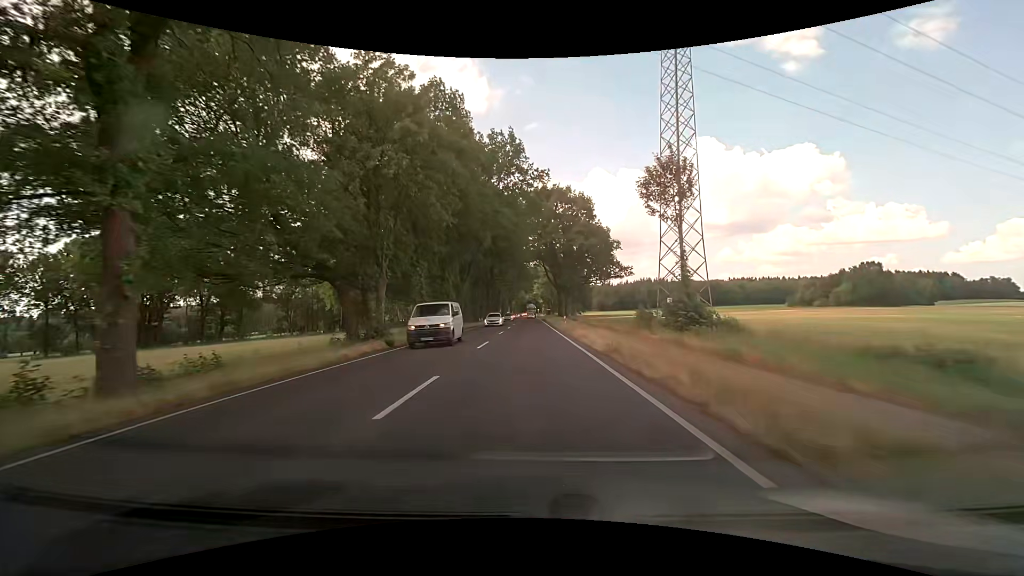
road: primary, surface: asphalt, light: Day
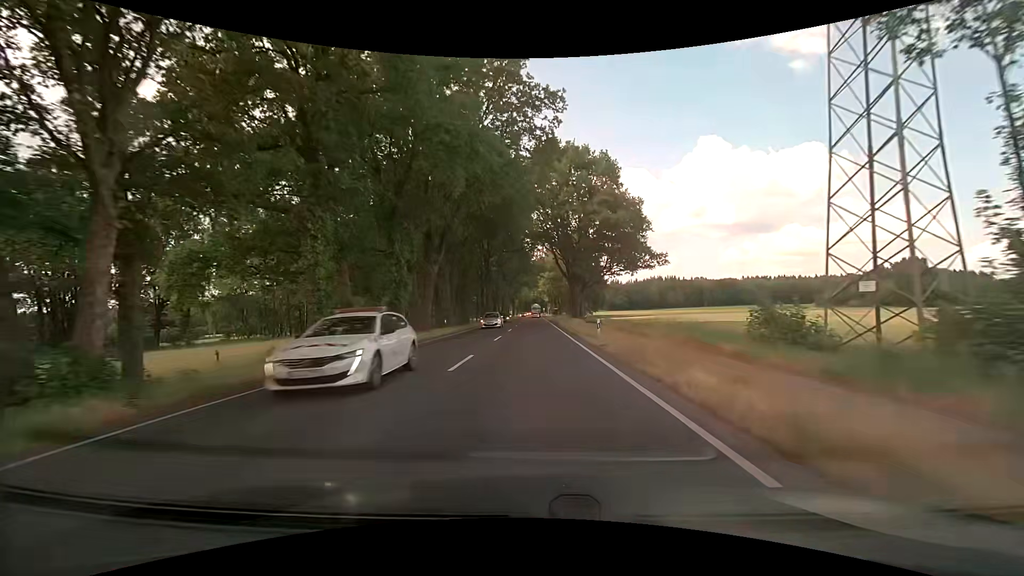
(-0.1, +19.6) m; -1°
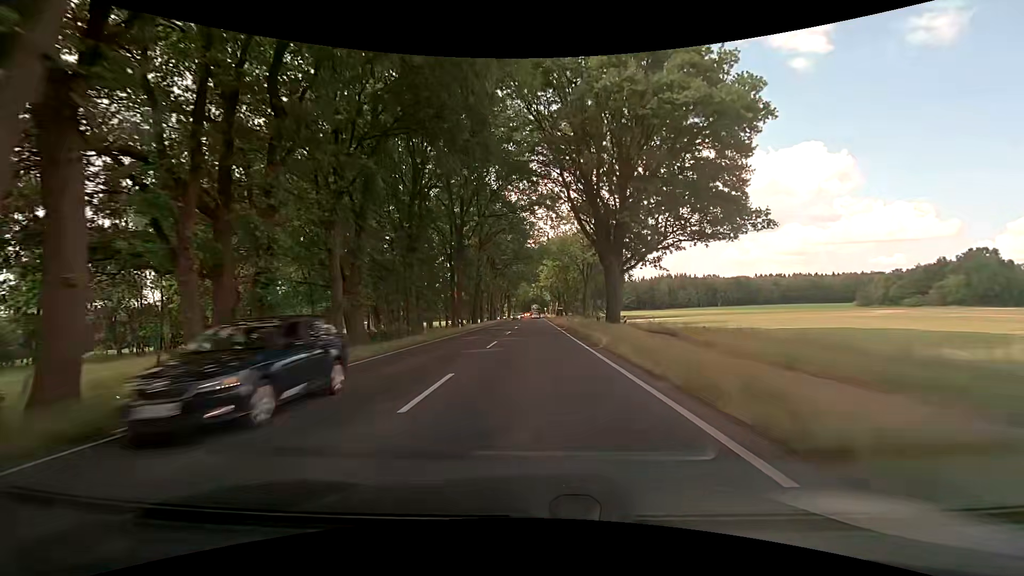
(+0.2, +29.4) m; +1°
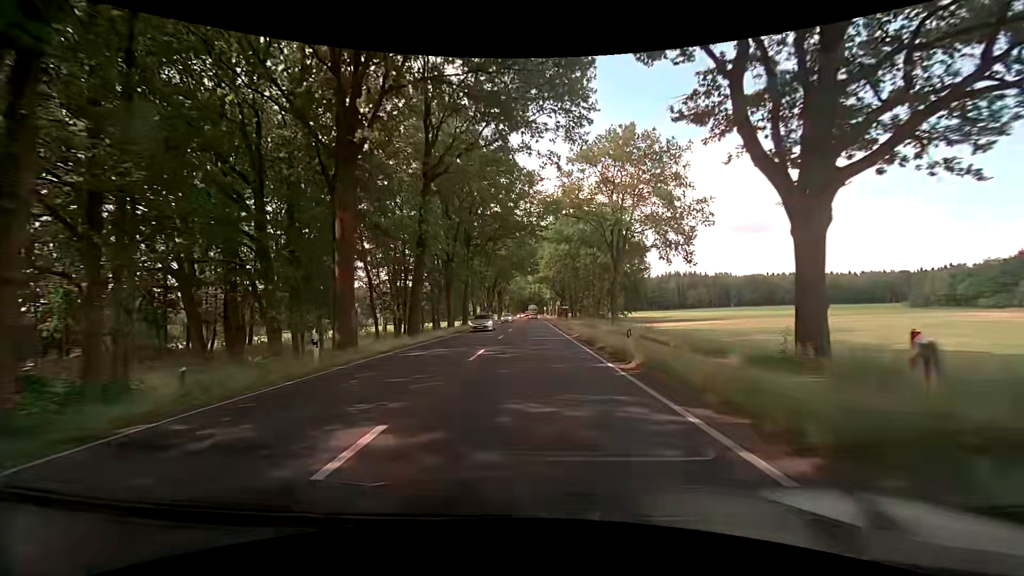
(0.0, +29.7) m; 0°
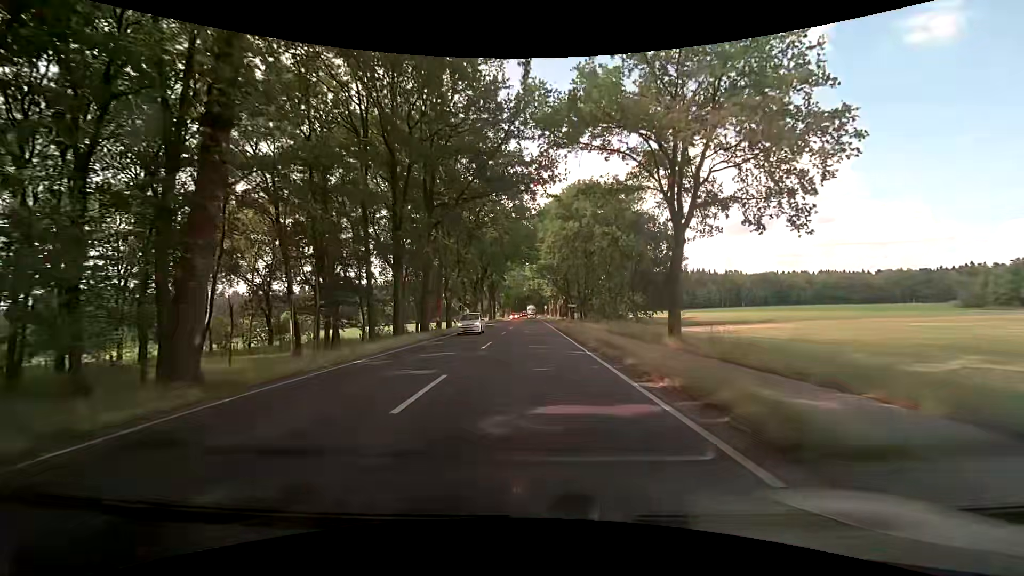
(-0.1, +19.9) m; 0°
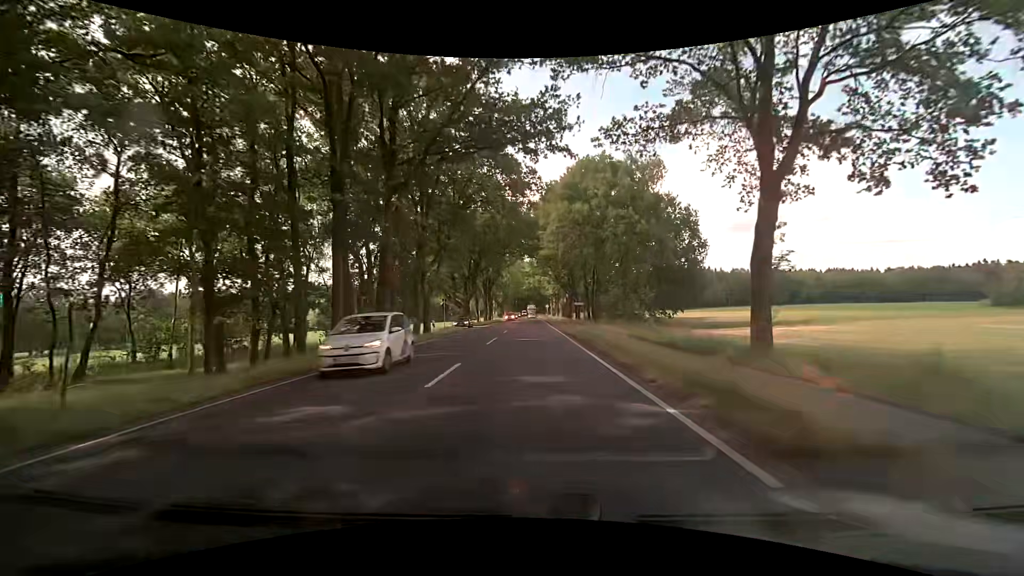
(0.0, +10.0) m; 0°
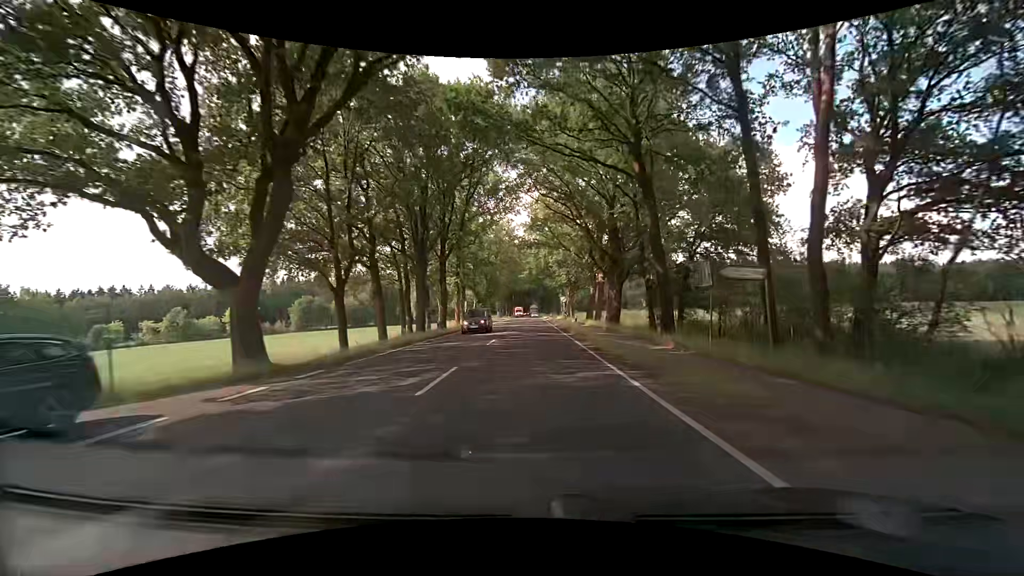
(-0.1, +50.4) m; 0°
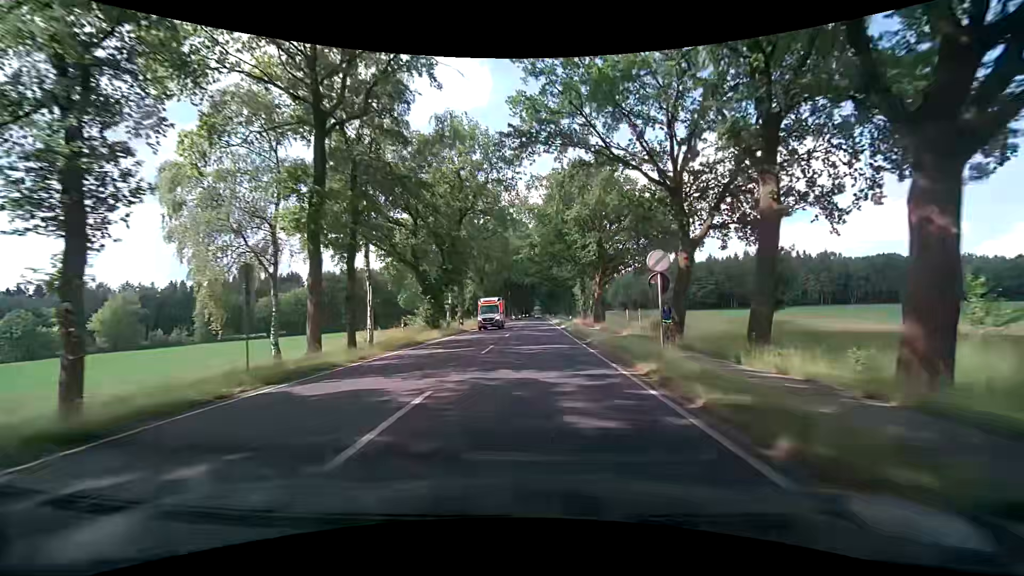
(-0.2, +40.8) m; 0°
(0, +10) (0, +20) (0, +30) (0, +40) (0, +50) (0, +60) (0, +70) (0, +80) (0, +90) (0, +100) m
